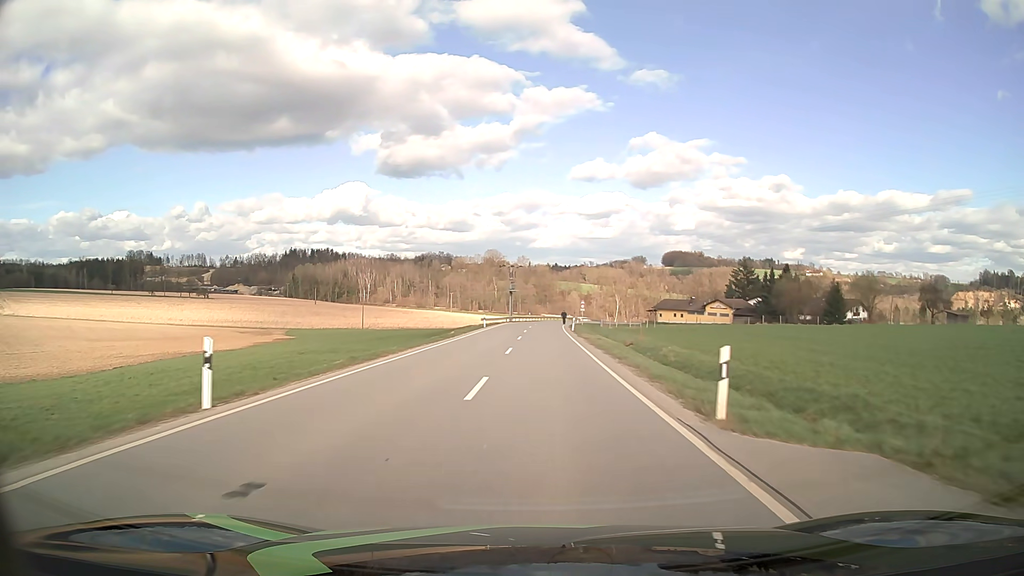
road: tertiary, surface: asphalt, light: Day
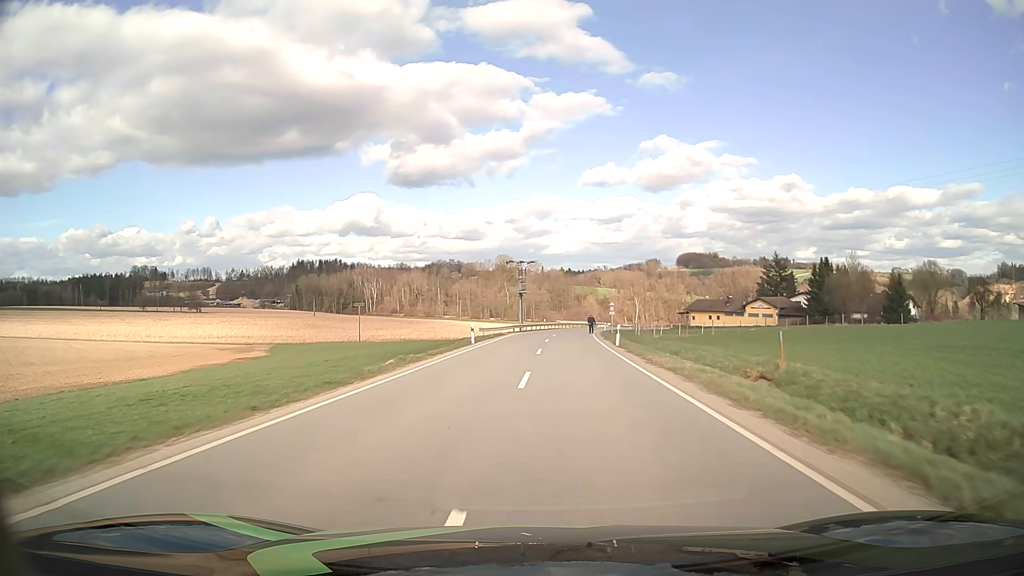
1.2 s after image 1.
(-0.2, +21.6) m; -1°
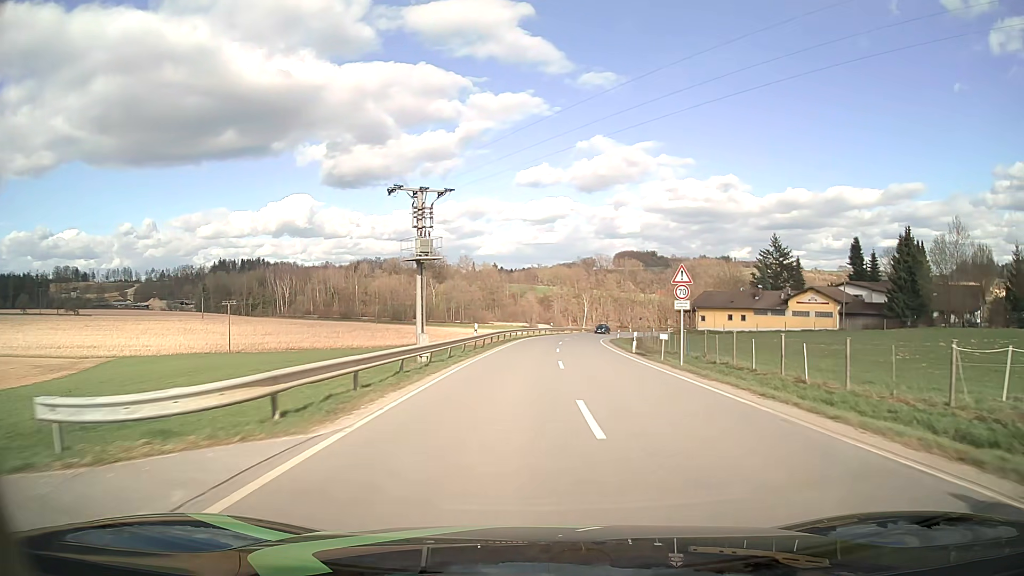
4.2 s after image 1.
(+0.6, +53.0) m; +5°
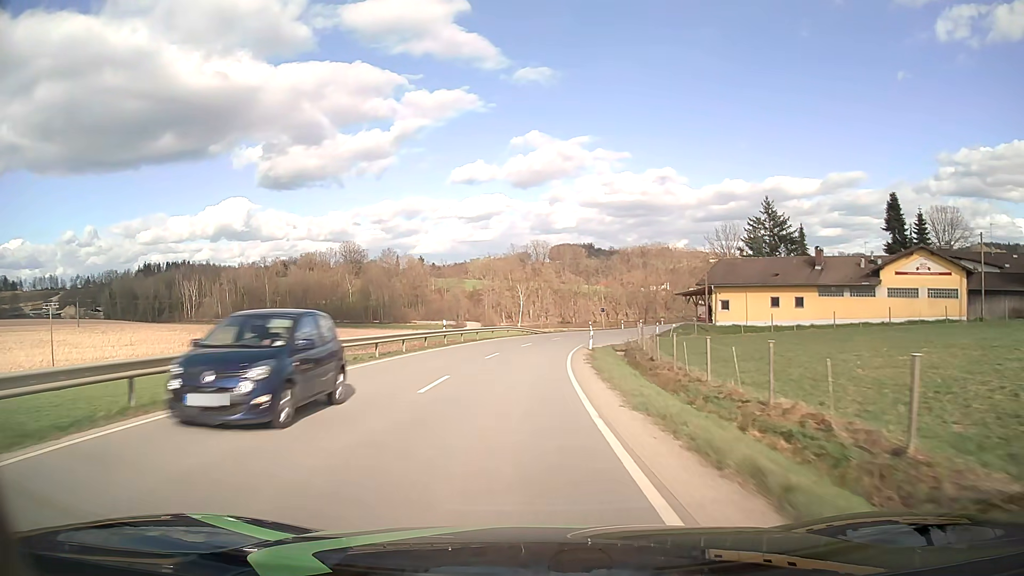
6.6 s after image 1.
(+3.7, +43.7) m; +6°
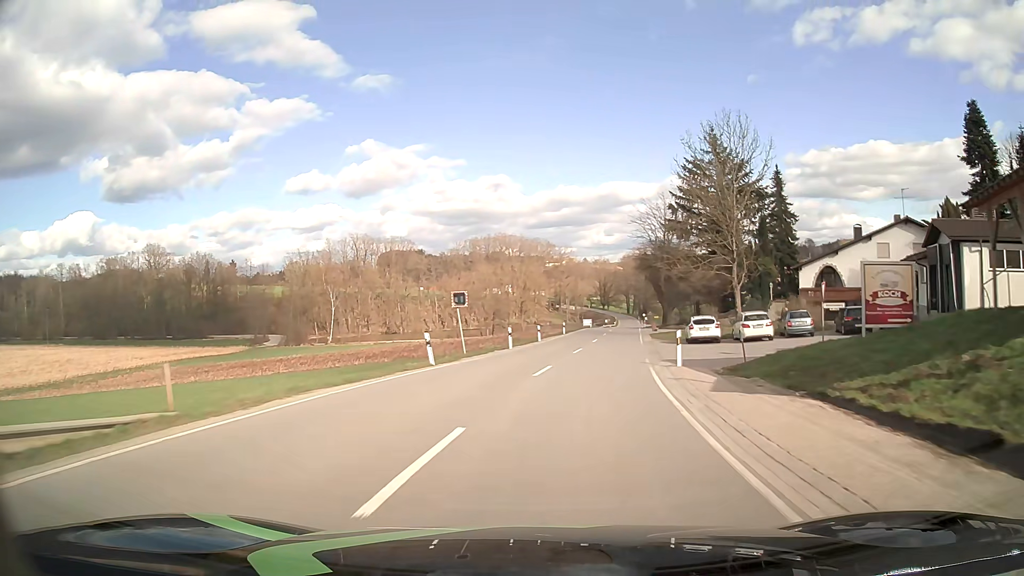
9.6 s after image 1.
(+3.8, +55.3) m; +14°
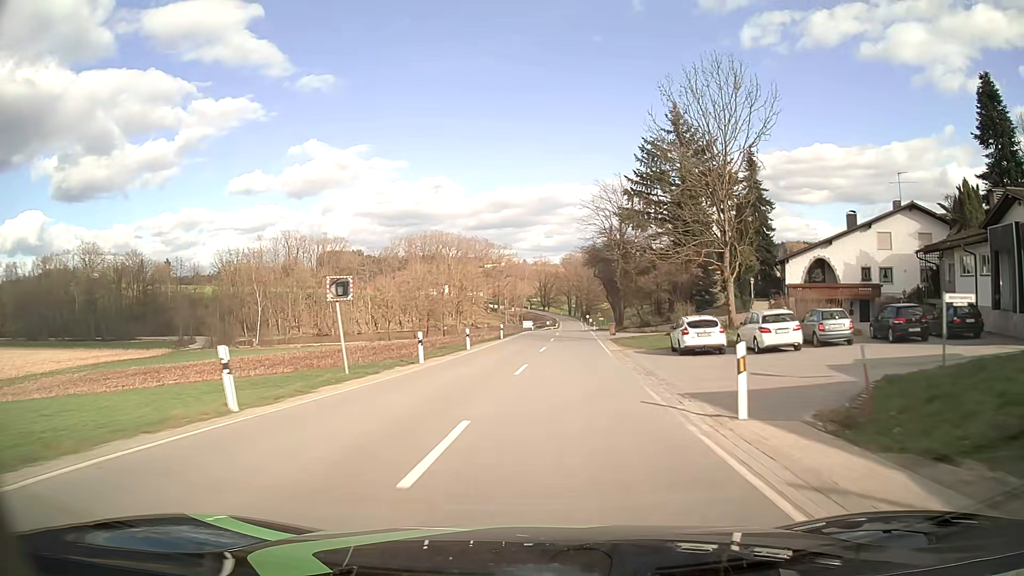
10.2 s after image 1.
(+0.5, +11.1) m; +5°
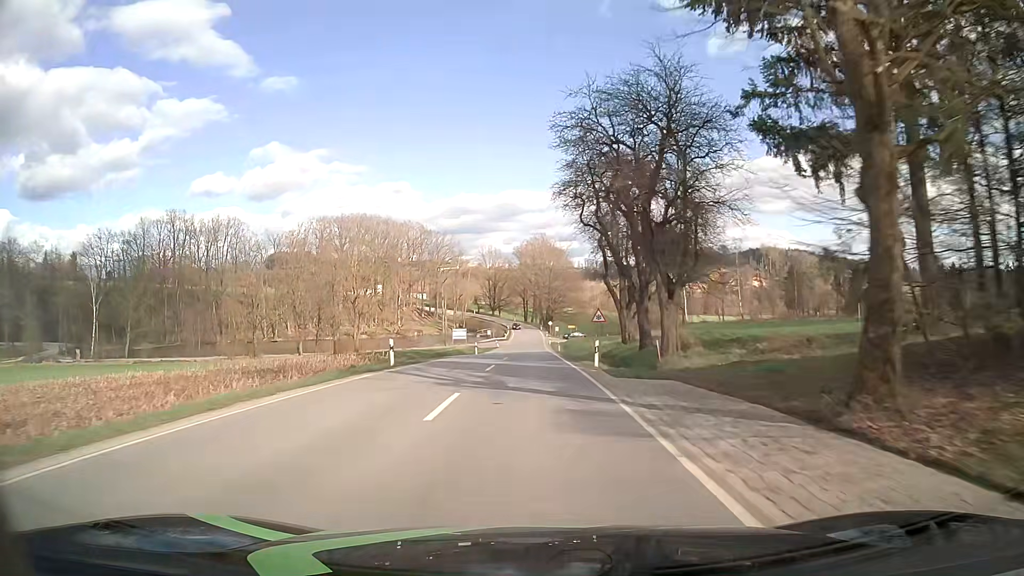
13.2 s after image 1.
(+3.7, +56.0) m; +4°
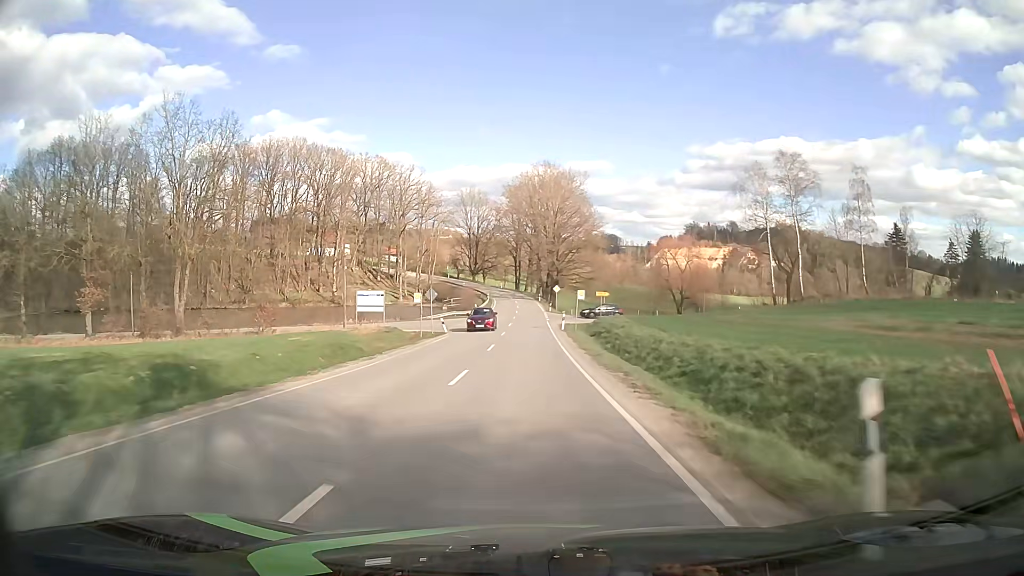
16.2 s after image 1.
(-0.2, +55.7) m; 0°
(0, +10) (0, +20) (0, +30) (0, +40) (0, +50) (0, +60) (0, +70) (0, +80) (0, +90) (-1, +100) m
